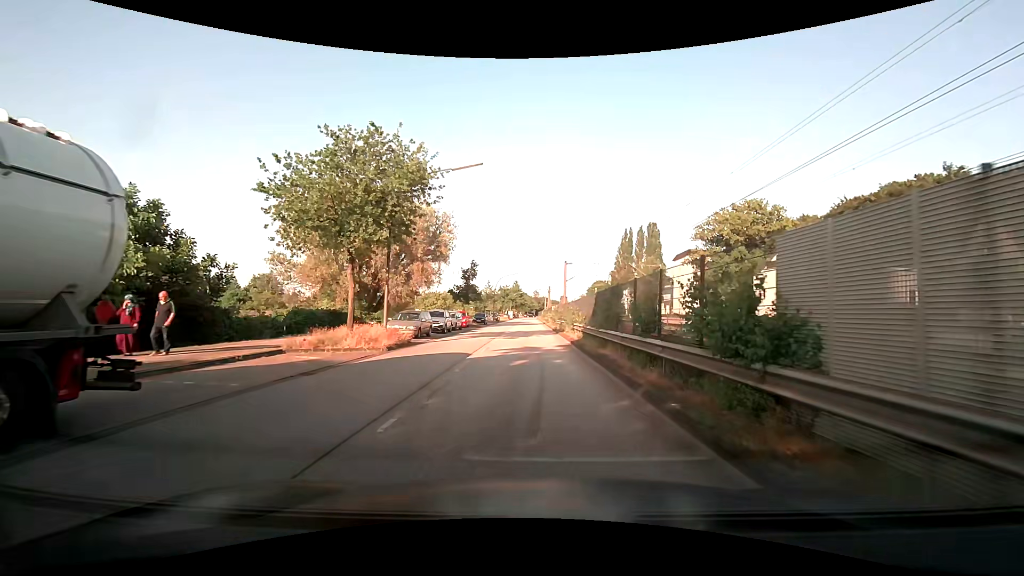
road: unclassified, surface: asphalt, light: Day
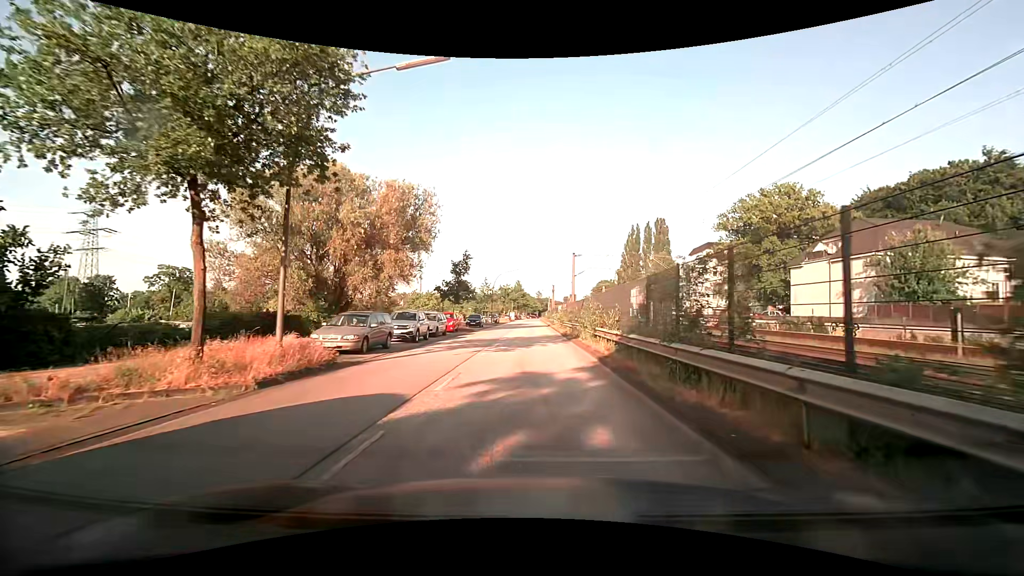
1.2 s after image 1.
(0.0, +8.8) m; -1°
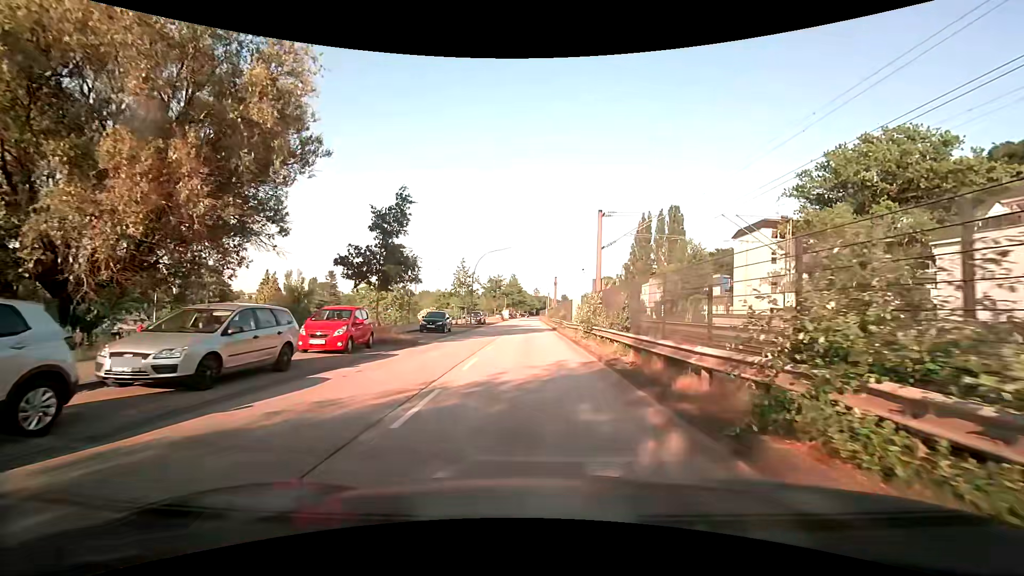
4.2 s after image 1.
(0.0, +21.0) m; +2°
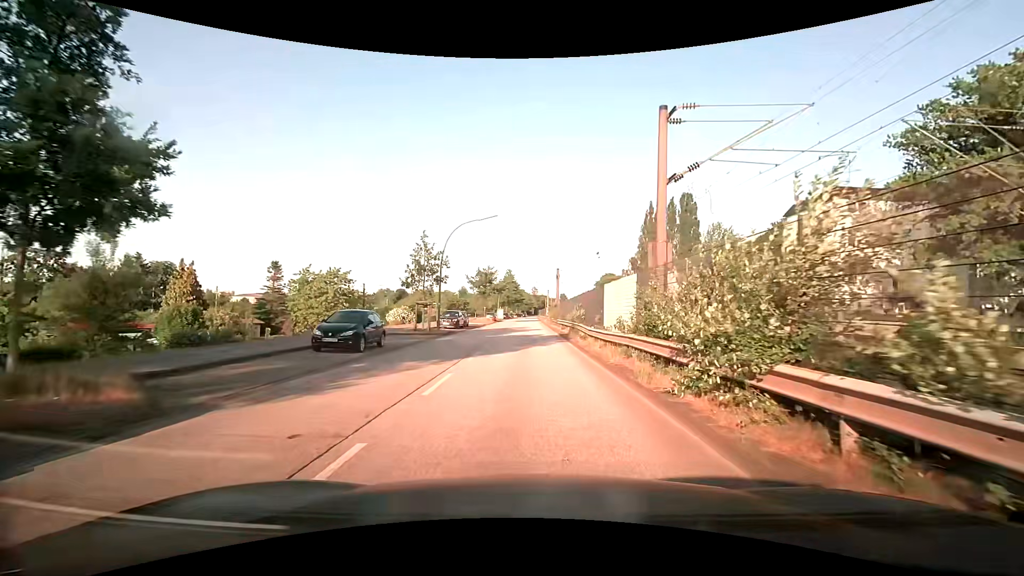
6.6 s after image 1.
(-0.2, +15.6) m; 0°
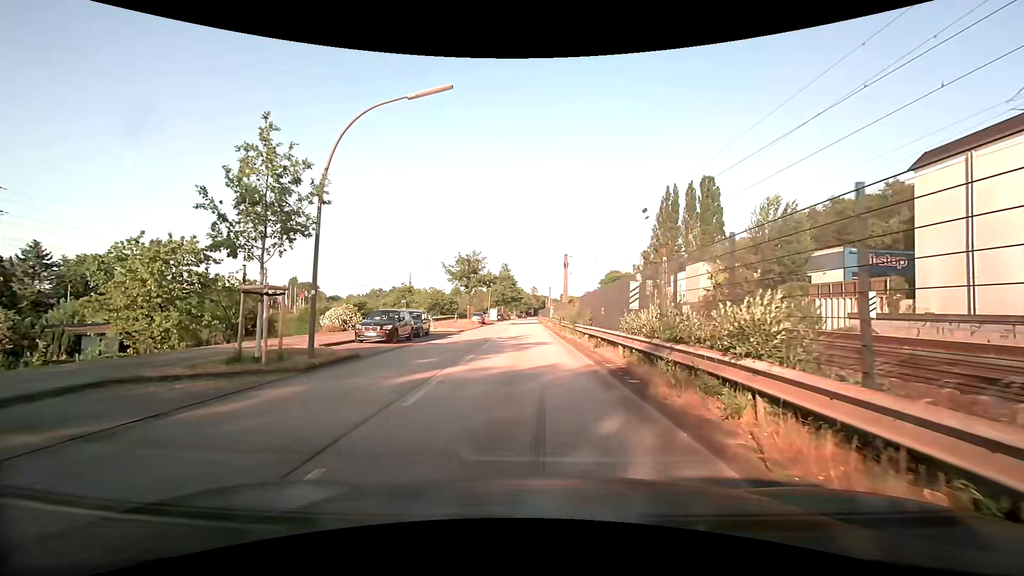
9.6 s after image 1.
(-0.2, +18.8) m; -1°
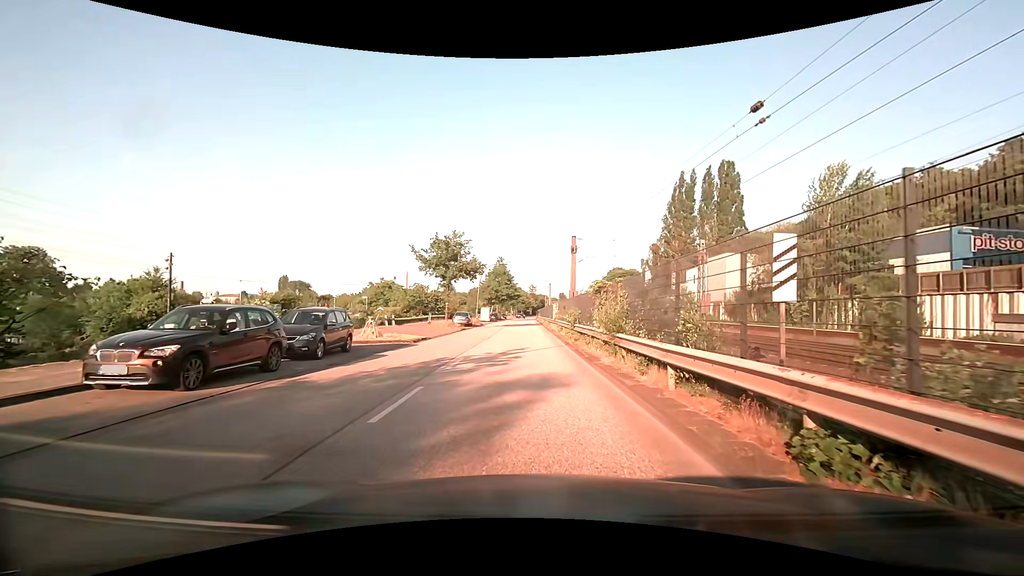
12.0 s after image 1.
(+0.2, +13.1) m; +1°
